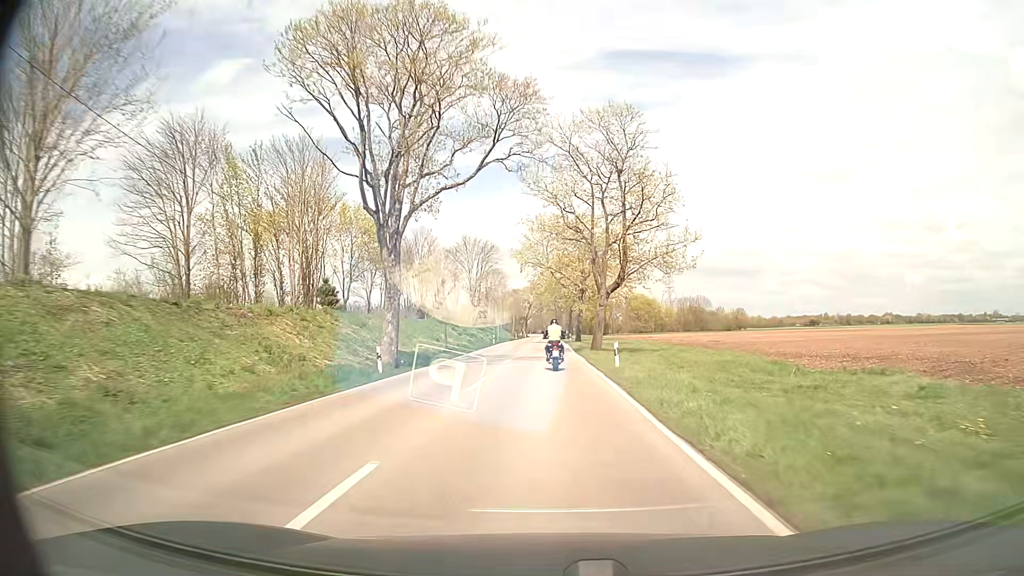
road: secondary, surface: asphalt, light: Day
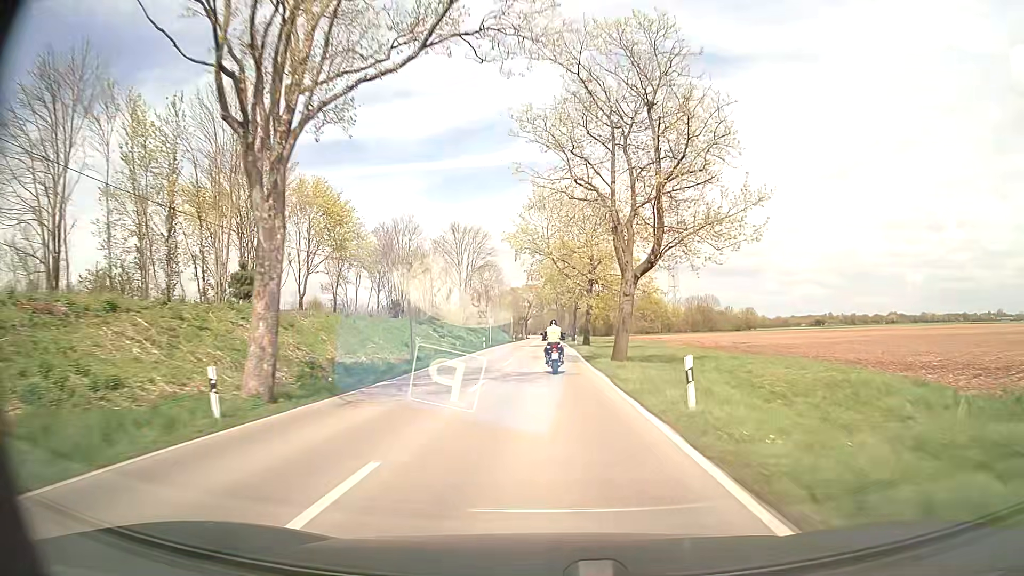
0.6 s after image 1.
(0.0, +12.0) m; 0°
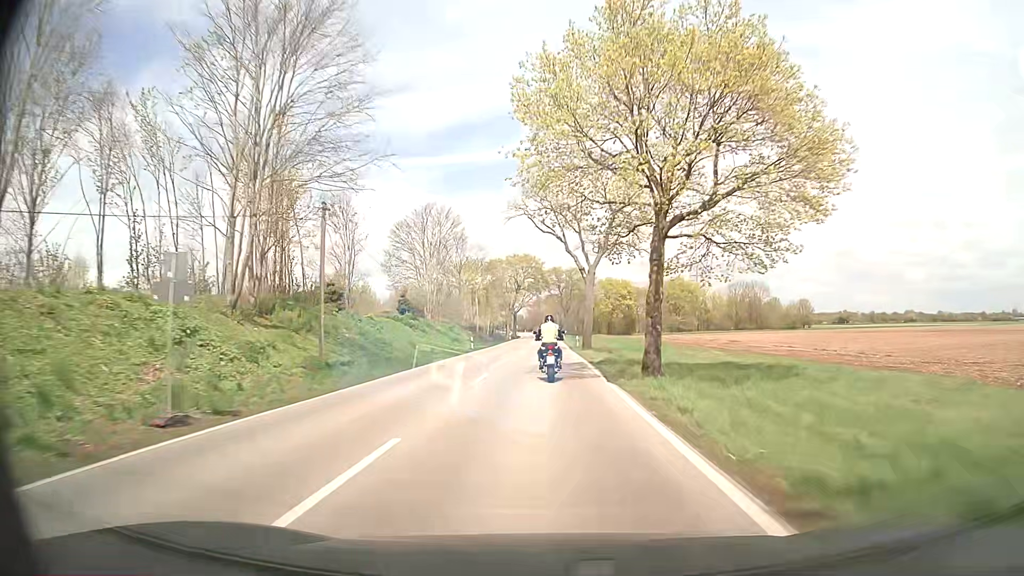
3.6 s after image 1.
(0.0, +58.5) m; 0°
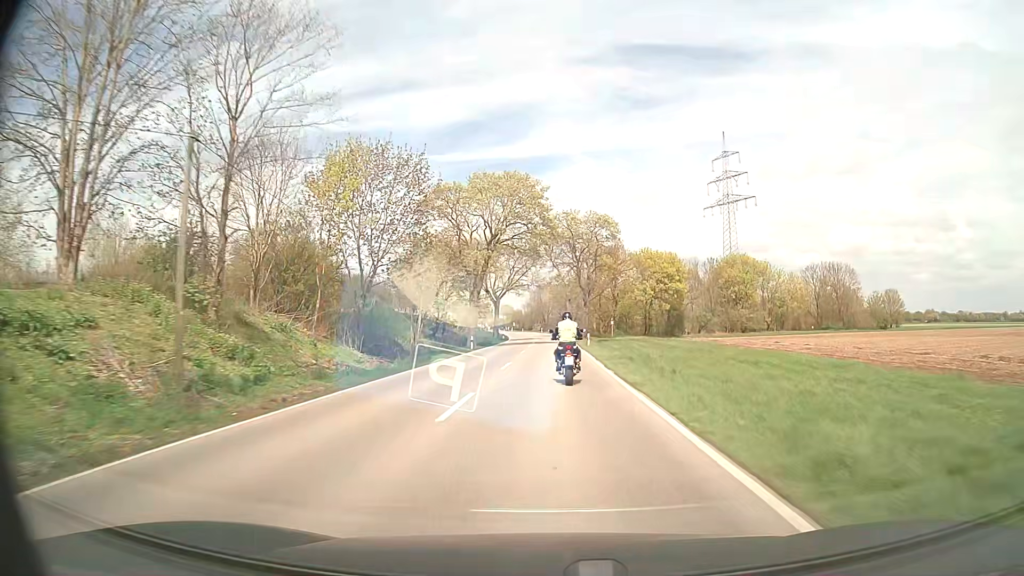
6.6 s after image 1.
(-0.4, +54.6) m; -1°
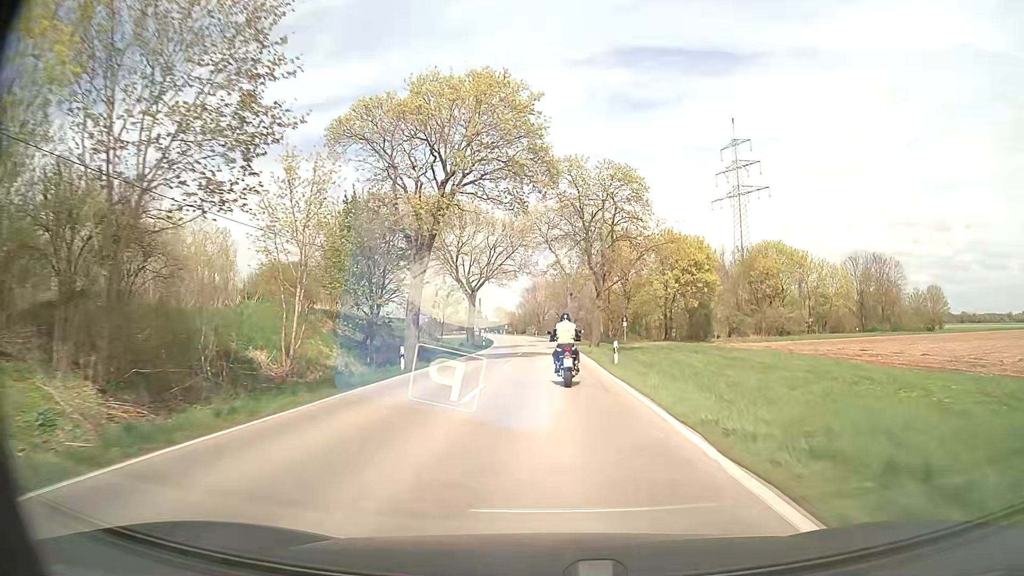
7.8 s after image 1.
(+0.1, +21.4) m; 0°
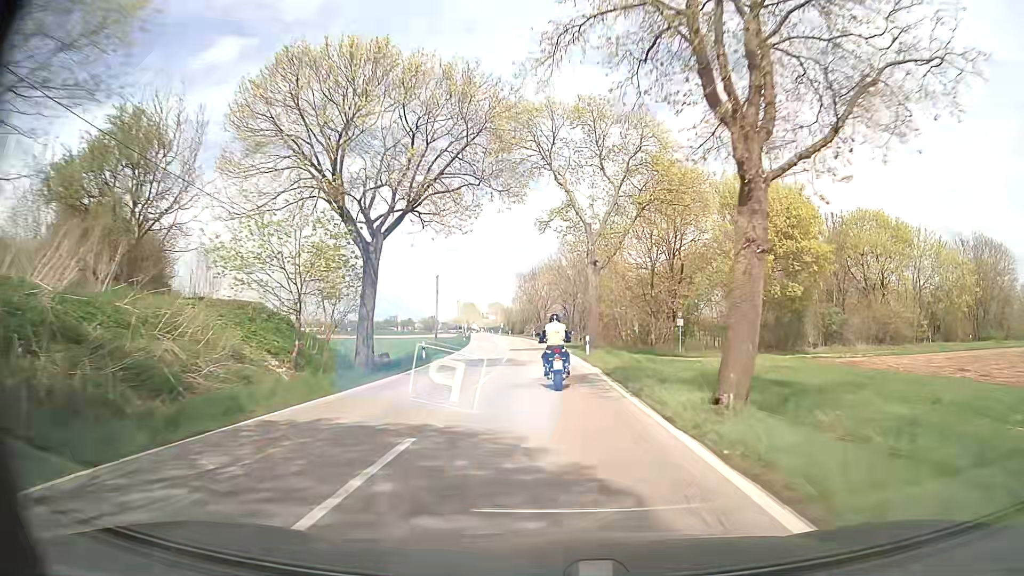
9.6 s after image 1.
(0.0, +32.1) m; -1°
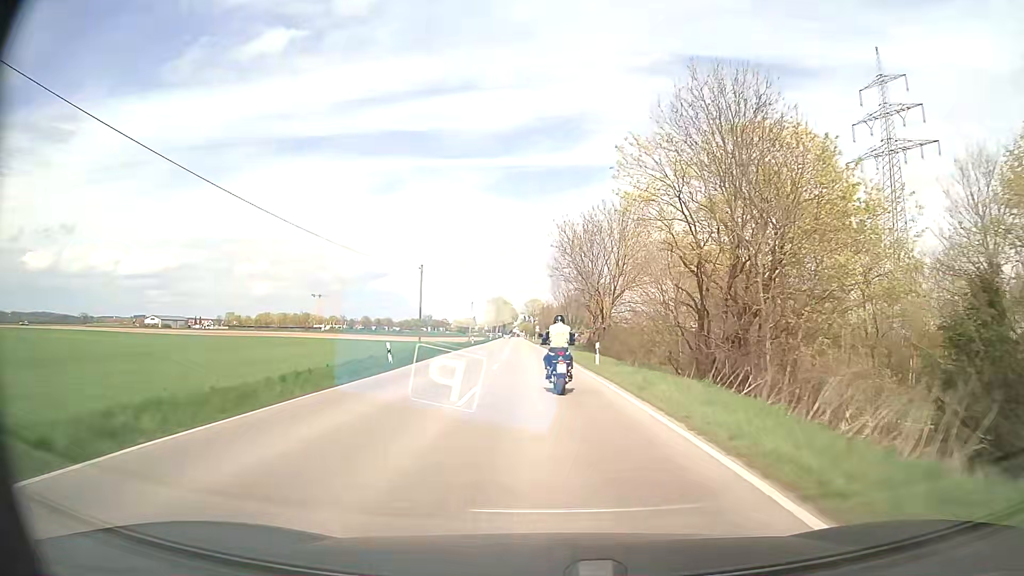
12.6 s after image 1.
(-1.5, +52.3) m; -4°
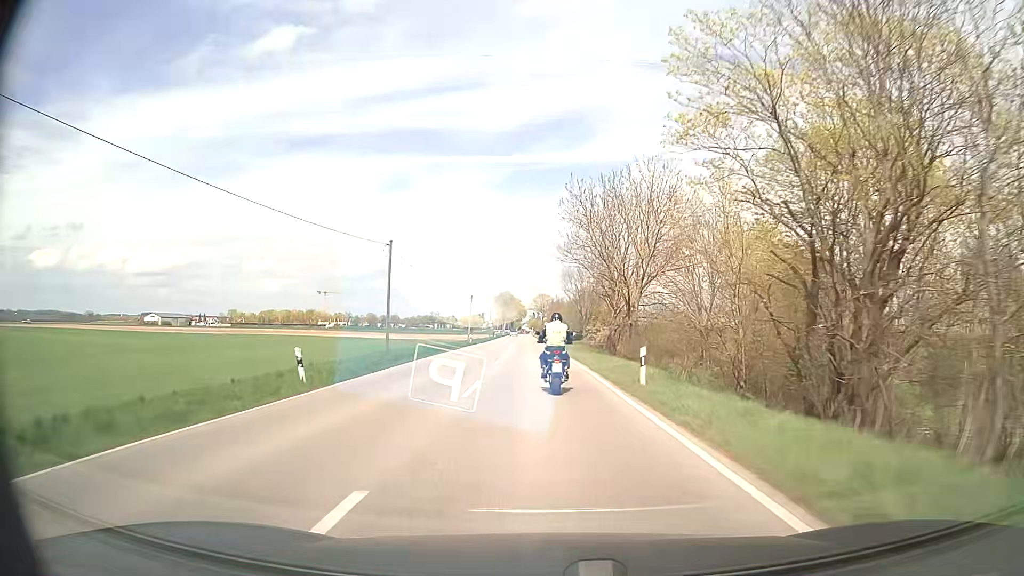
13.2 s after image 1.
(-0.1, +10.7) m; -1°
(0, +10) (0, +20) (-1, +30) (-1, +40) (-1, +50) (-2, +60) (-2, +70) (-2, +80) (-3, +90) (-3, +100) m
